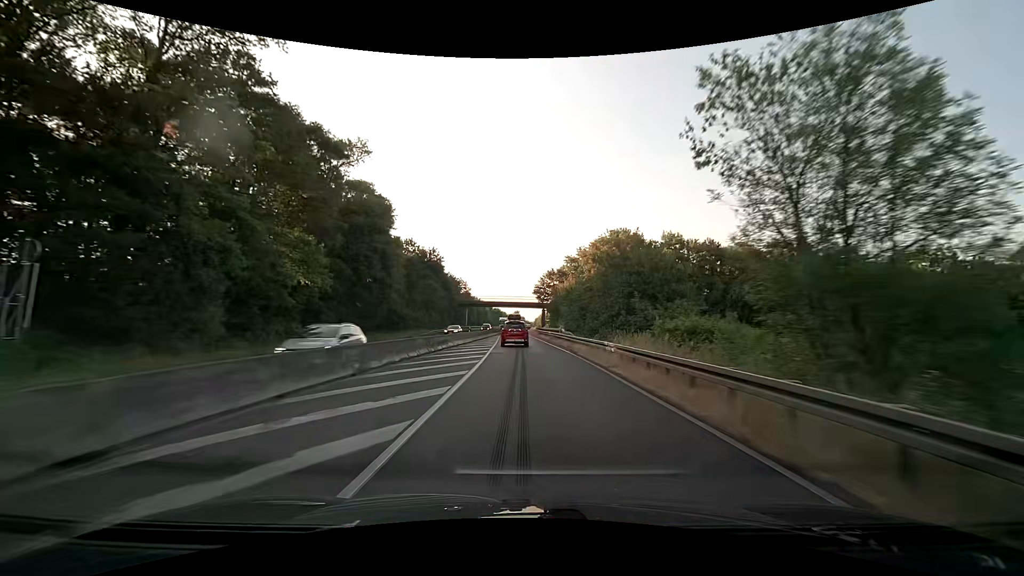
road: trunk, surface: asphalt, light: Day
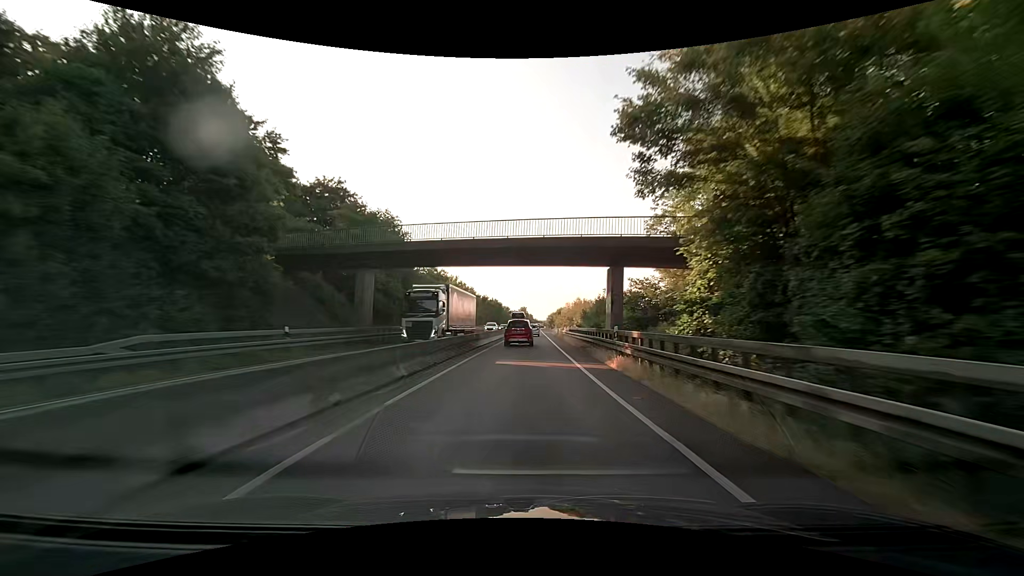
(-0.5, +69.6) m; -1°
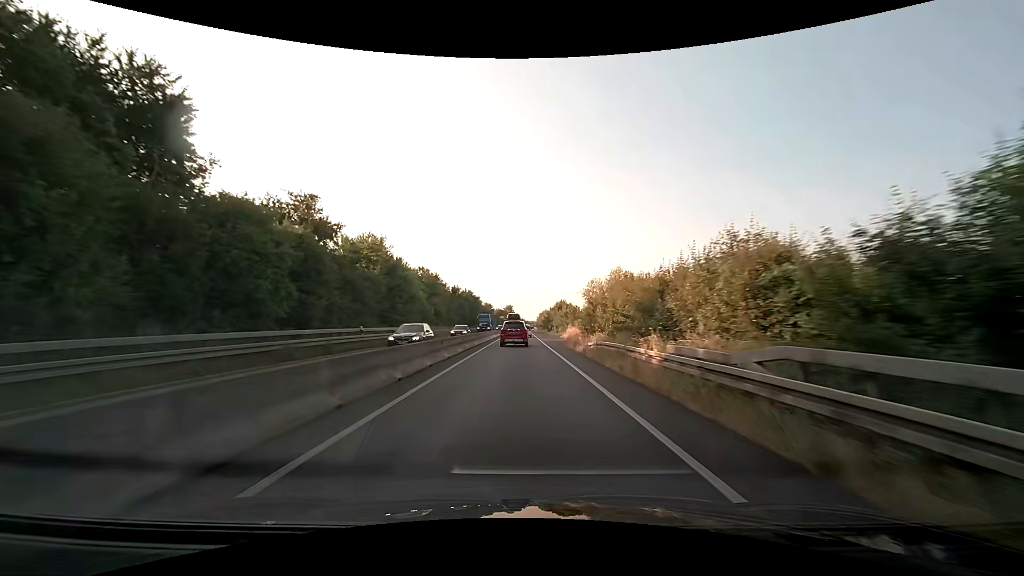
(+0.9, +40.4) m; +3°
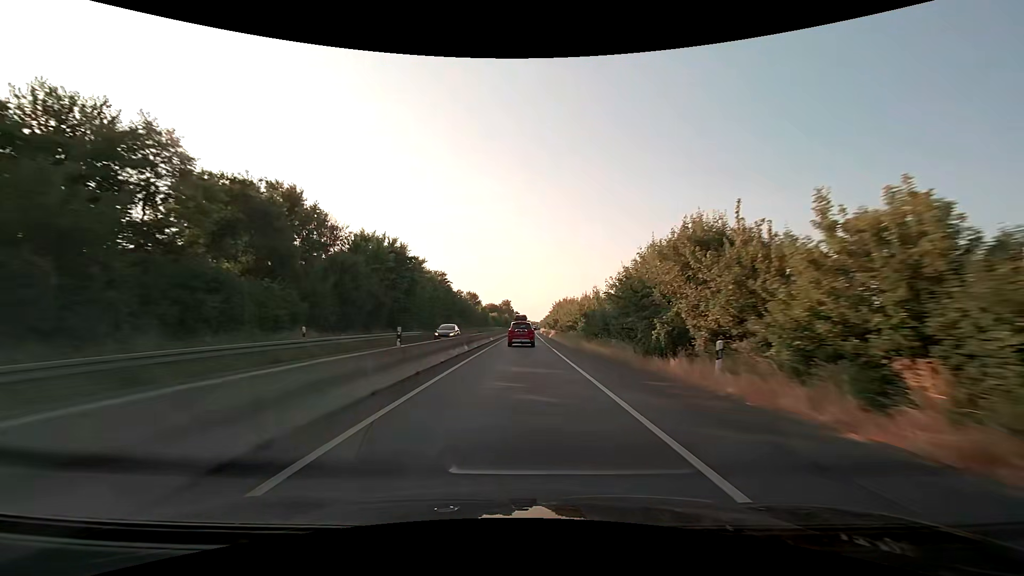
(-1.3, +66.8) m; -1°
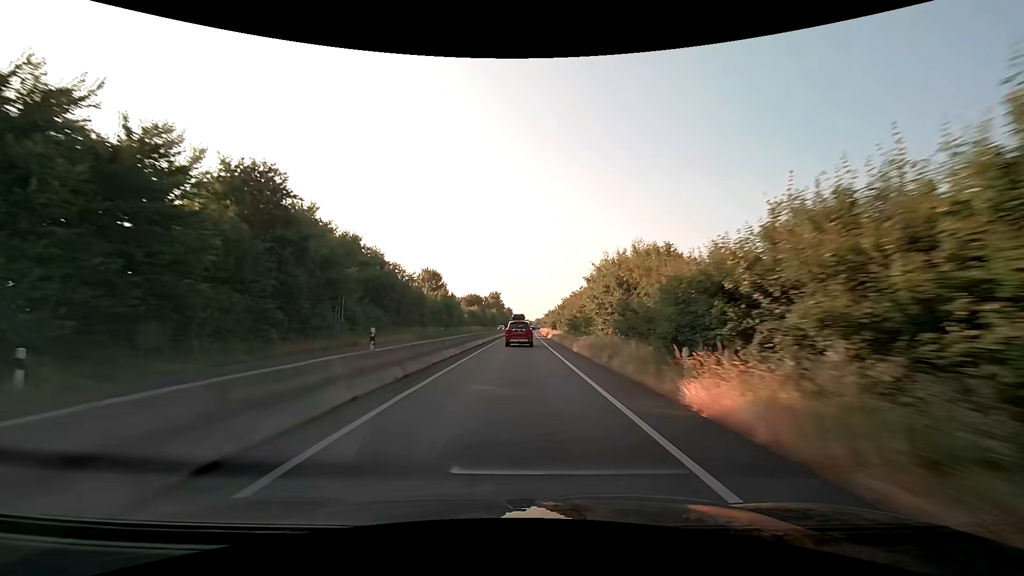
(+0.2, +53.0) m; +1°
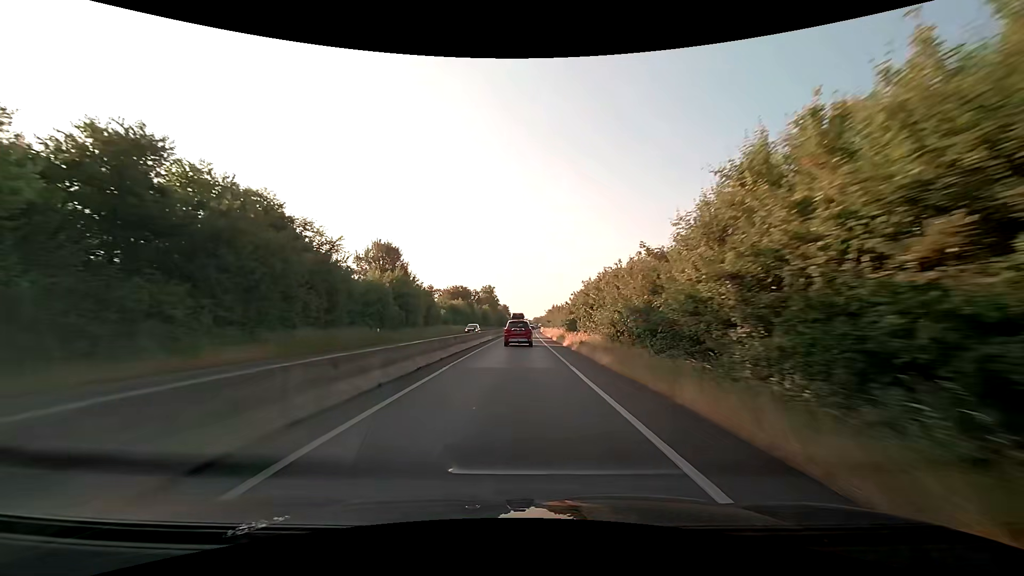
(0.0, +26.2) m; 0°
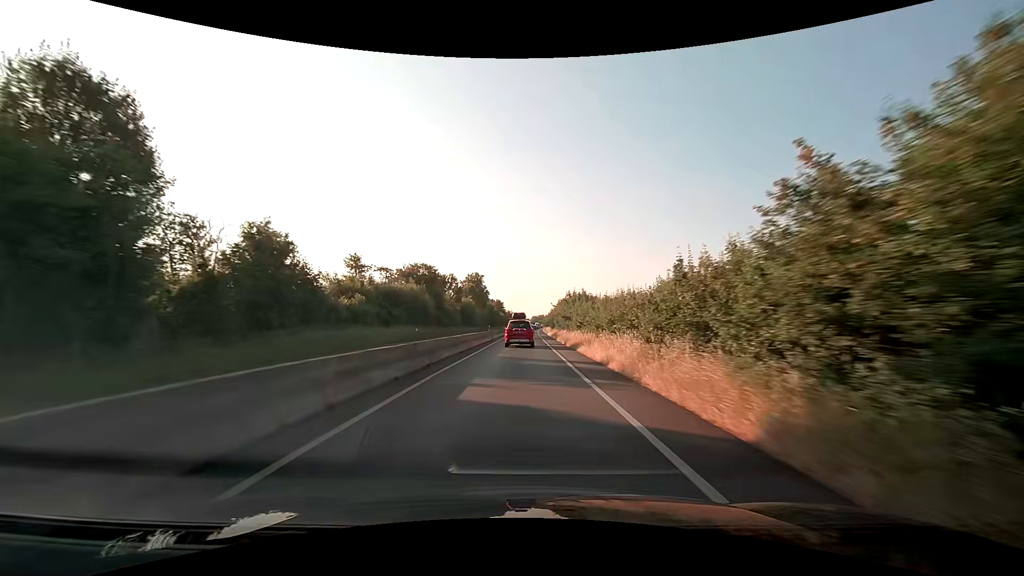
(+0.2, +38.8) m; 0°
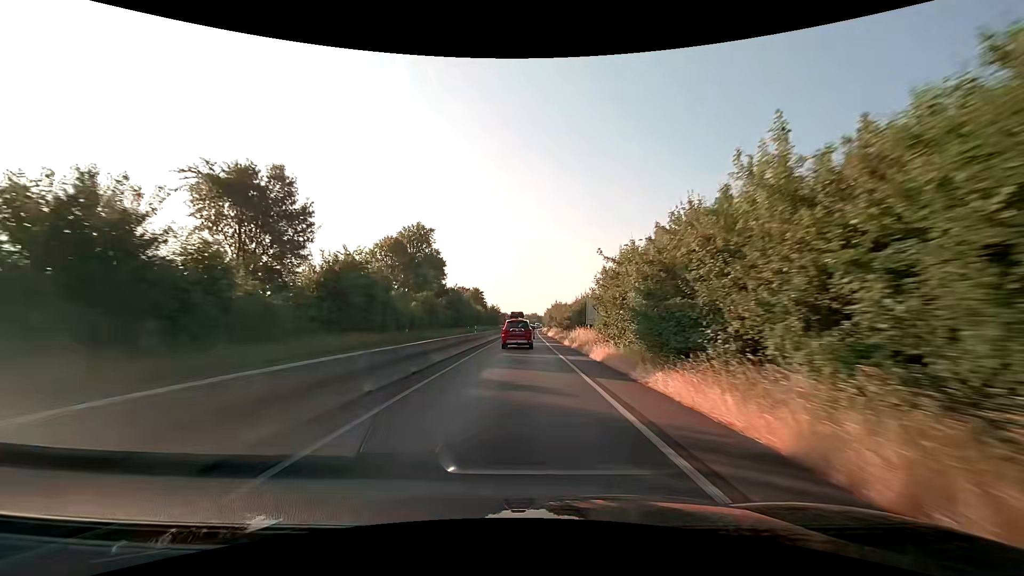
(+0.5, +62.5) m; +1°
(0, +10) (0, +20) (0, +30) (0, +40) (+1, +50) (+1, +60) (+1, +70) (+1, +80) (+1, +90) (+1, +100) m
